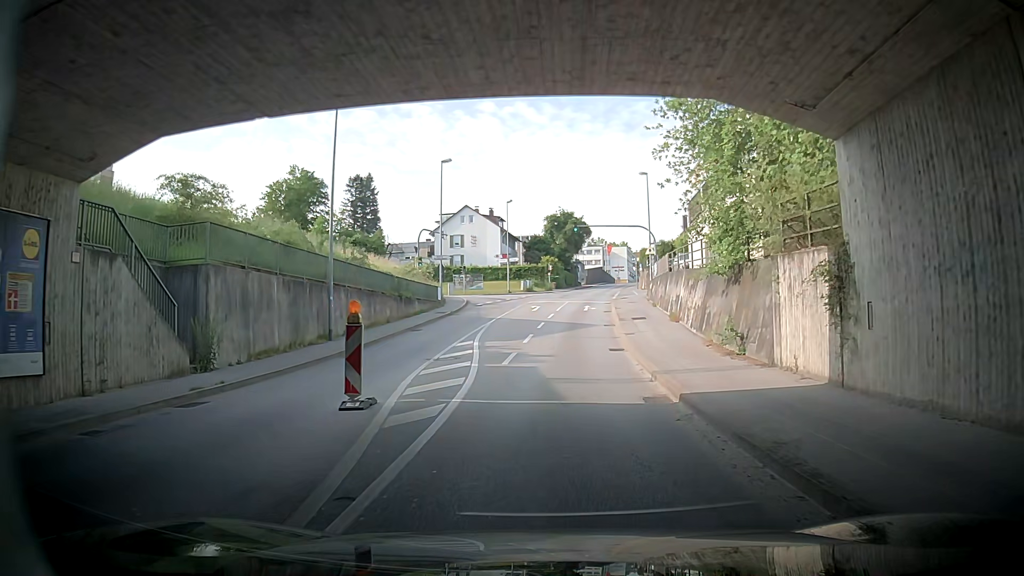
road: tertiary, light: Day
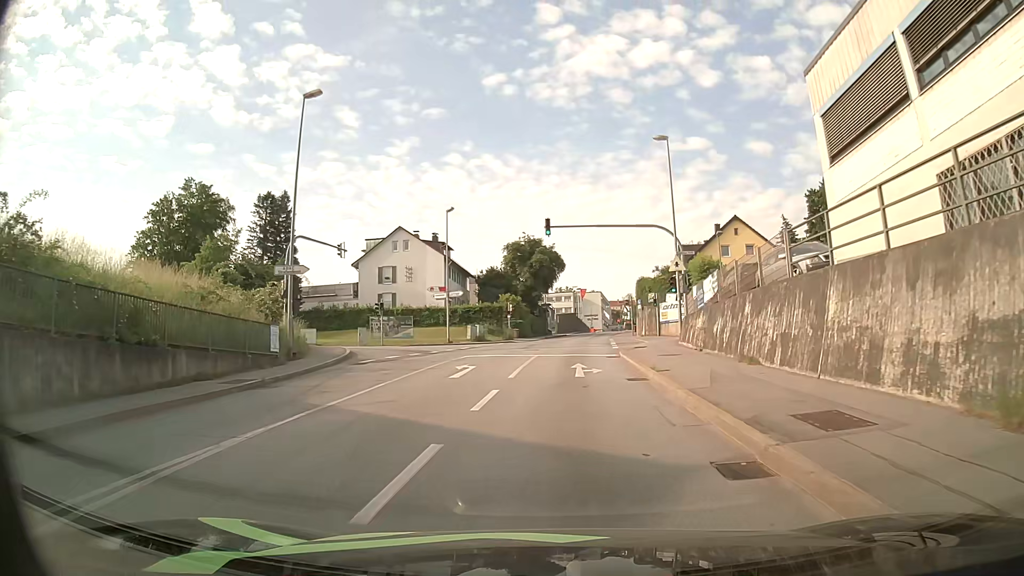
(+0.1, +24.0) m; -2°
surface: asphalt
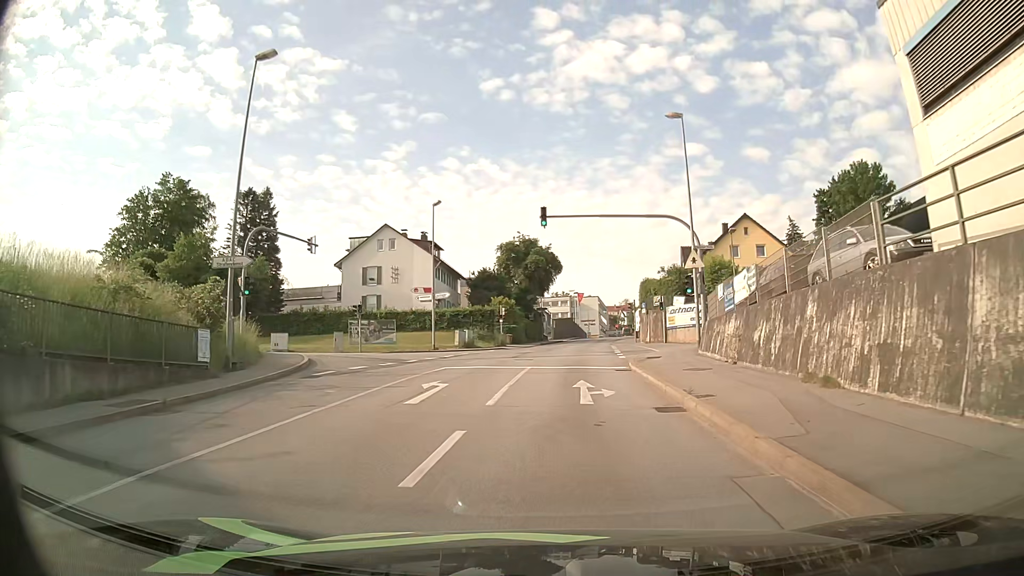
(0.0, +4.7) m; 0°
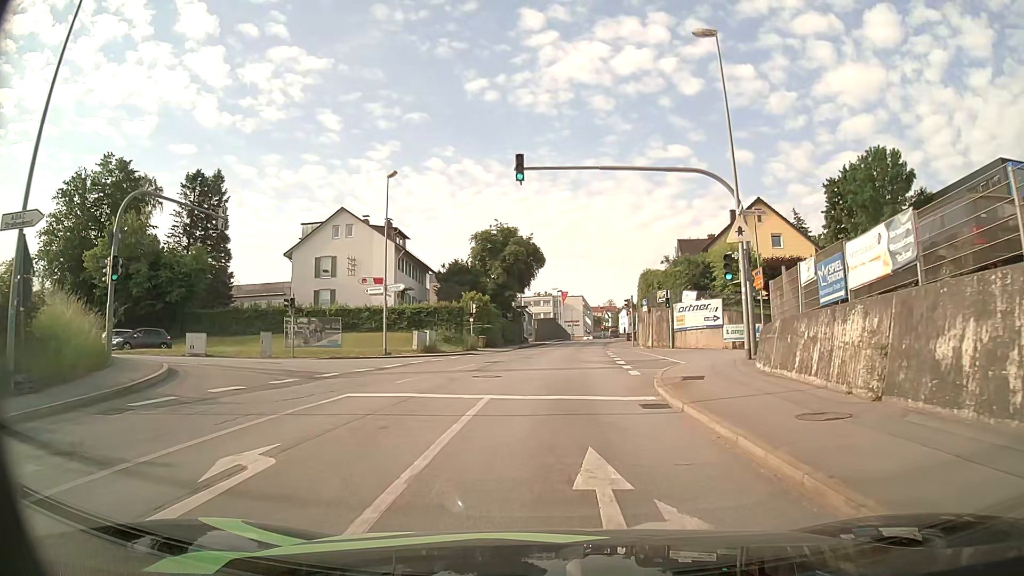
(+0.1, +9.2) m; +1°
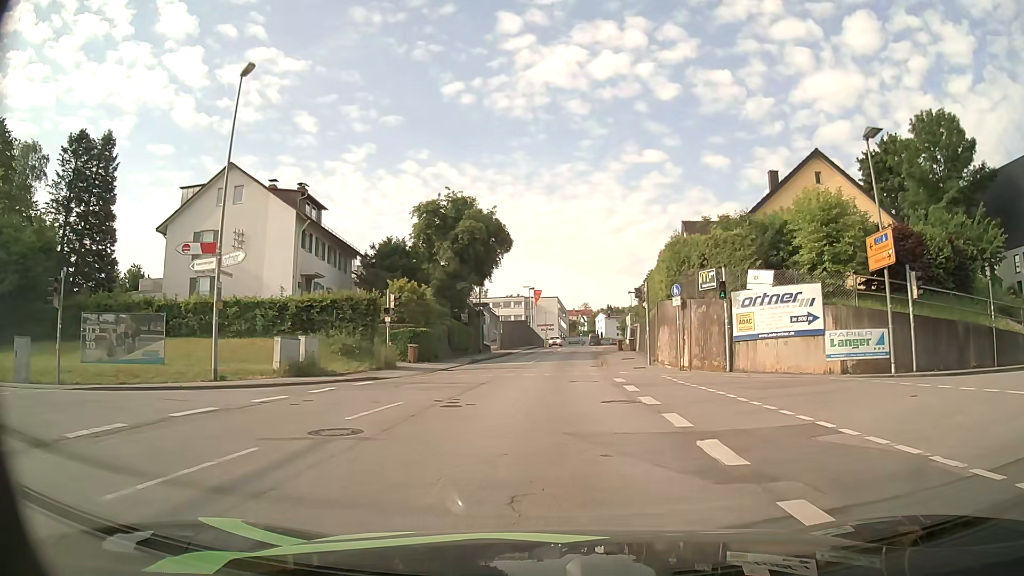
(+0.4, +17.4) m; +2°
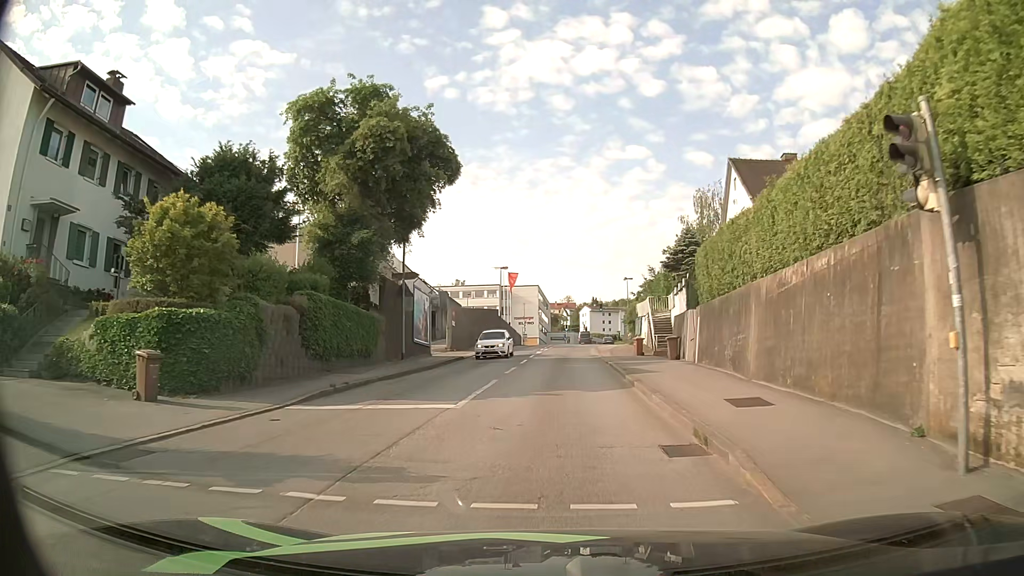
(+0.4, +22.5) m; +2°
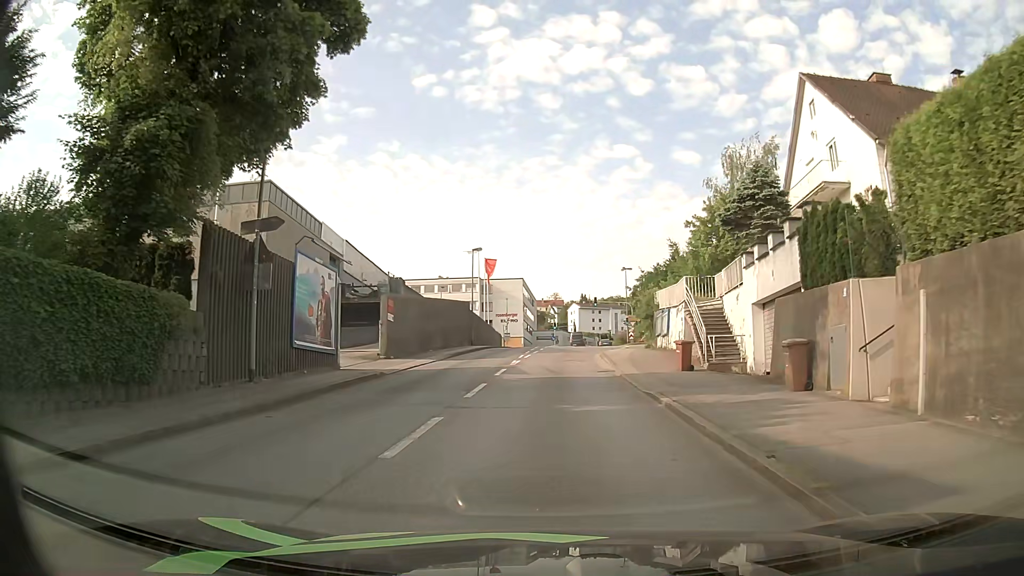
(+0.2, +14.9) m; +1°
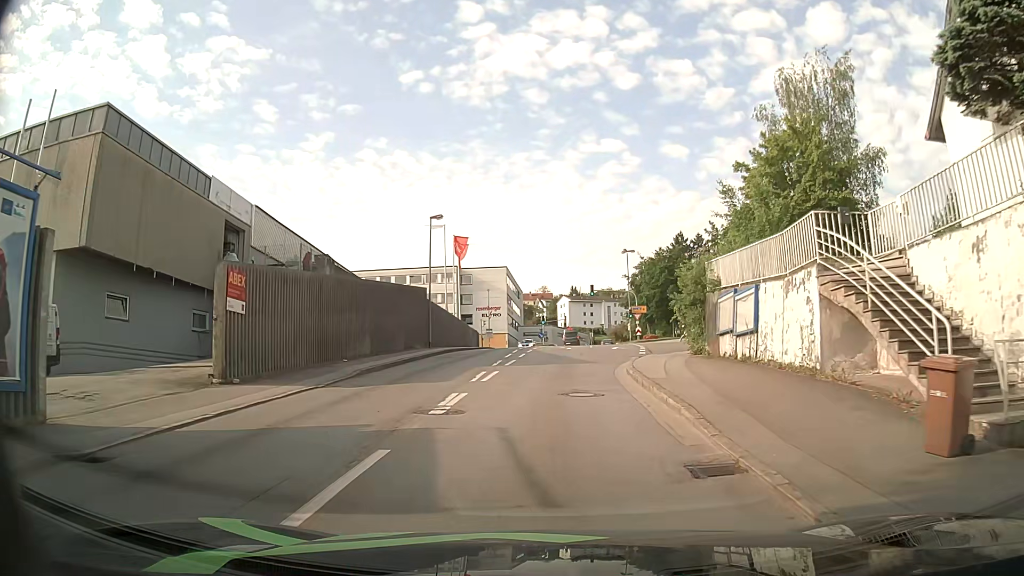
(+0.2, +14.7) m; +2°
